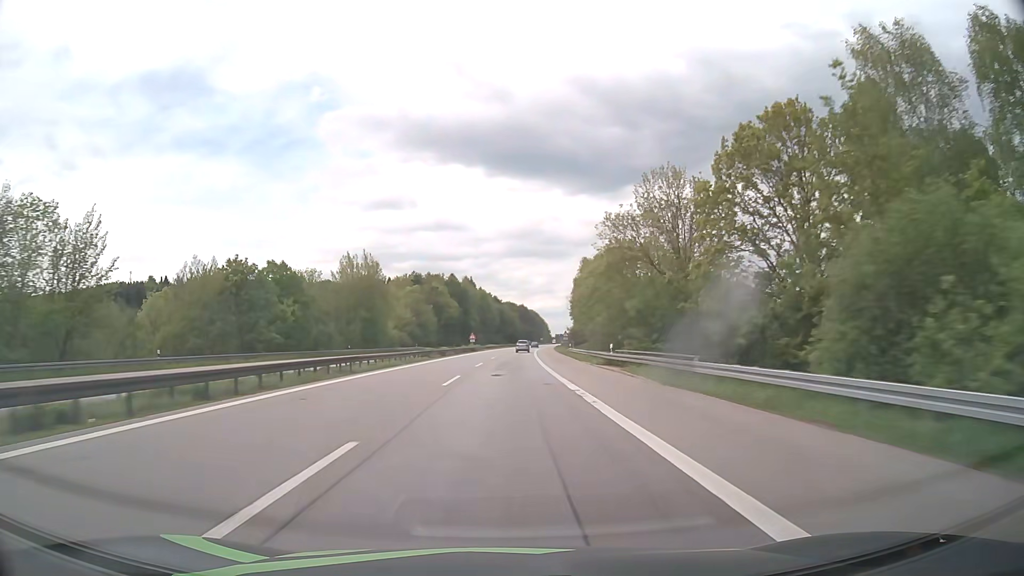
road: motorway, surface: asphalt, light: Day
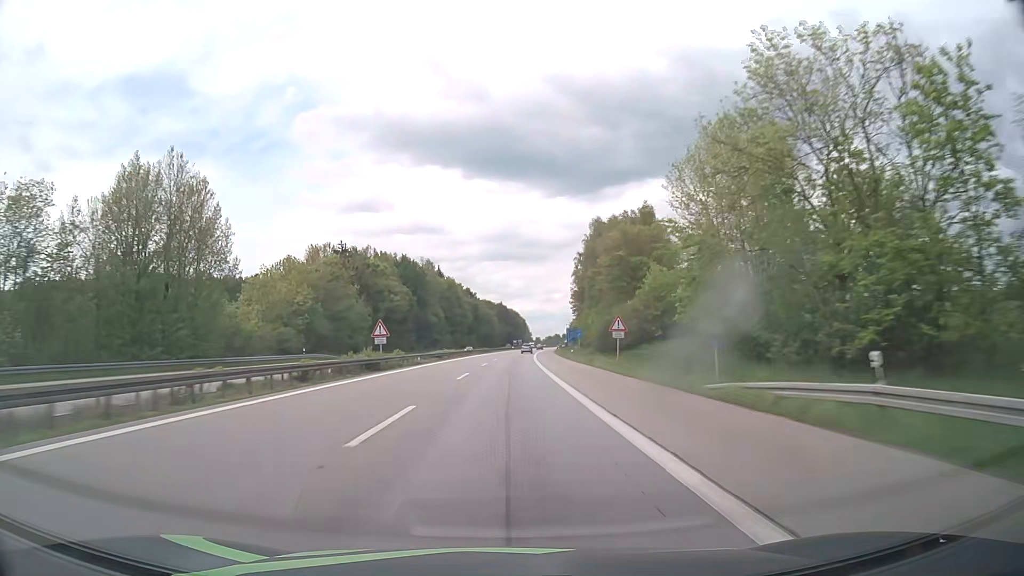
(+1.1, +66.6) m; +2°
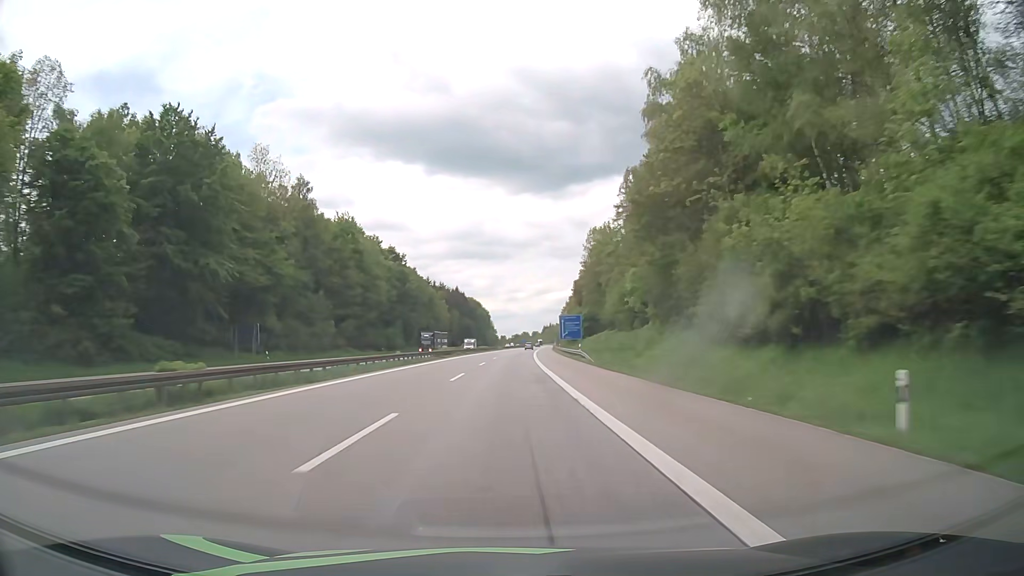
(+3.4, +111.1) m; +3°
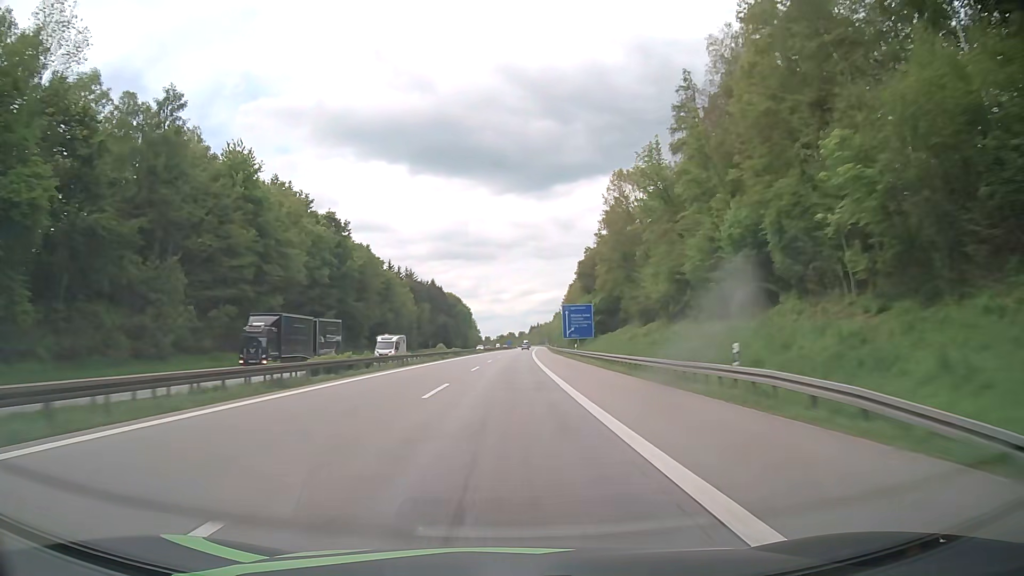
(+0.5, +44.4) m; +1°
